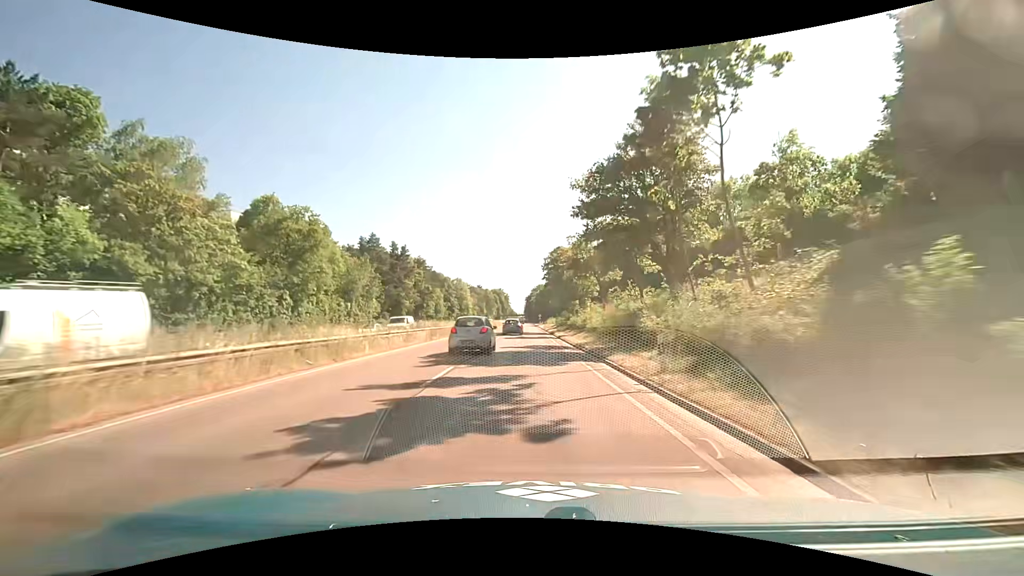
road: trunk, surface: asphalt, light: Day
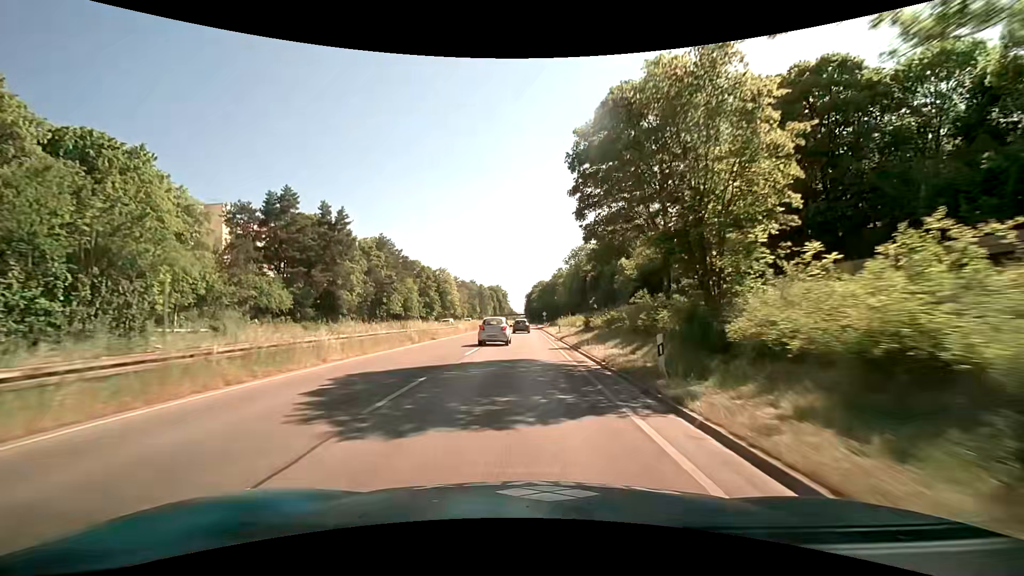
(-0.2, +38.8) m; 0°
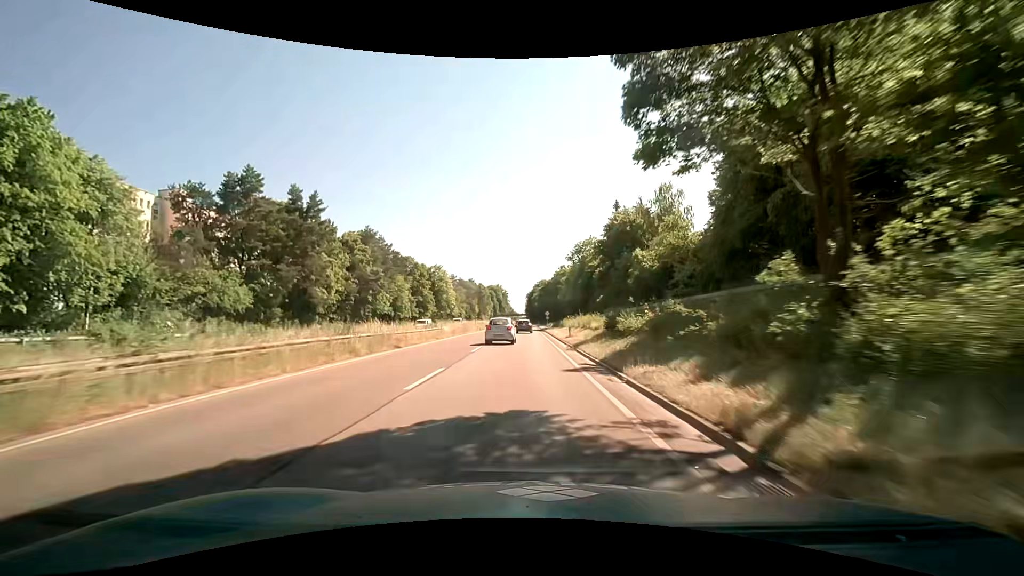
(0.0, +9.7) m; 0°
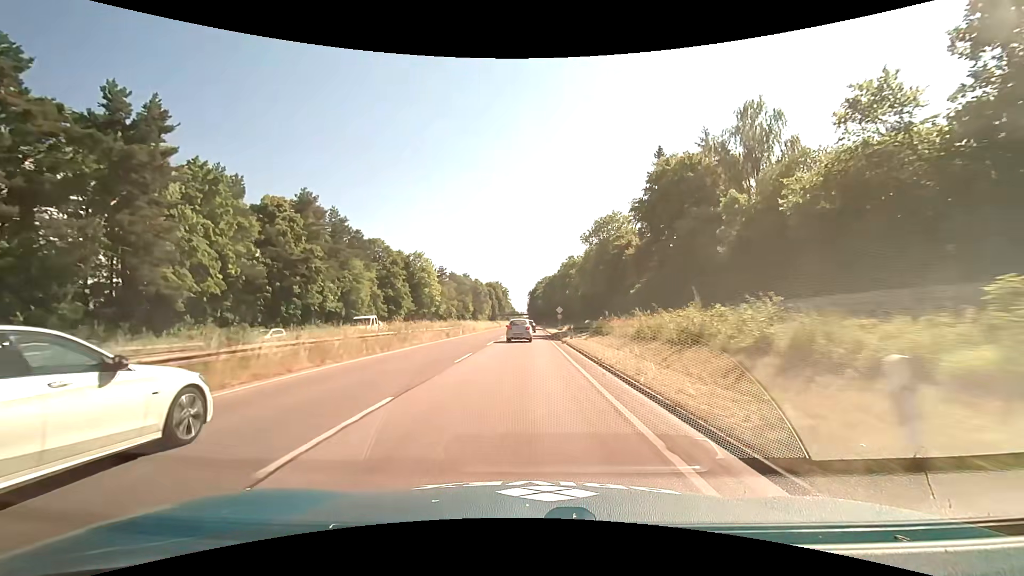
(0.0, +29.3) m; 0°
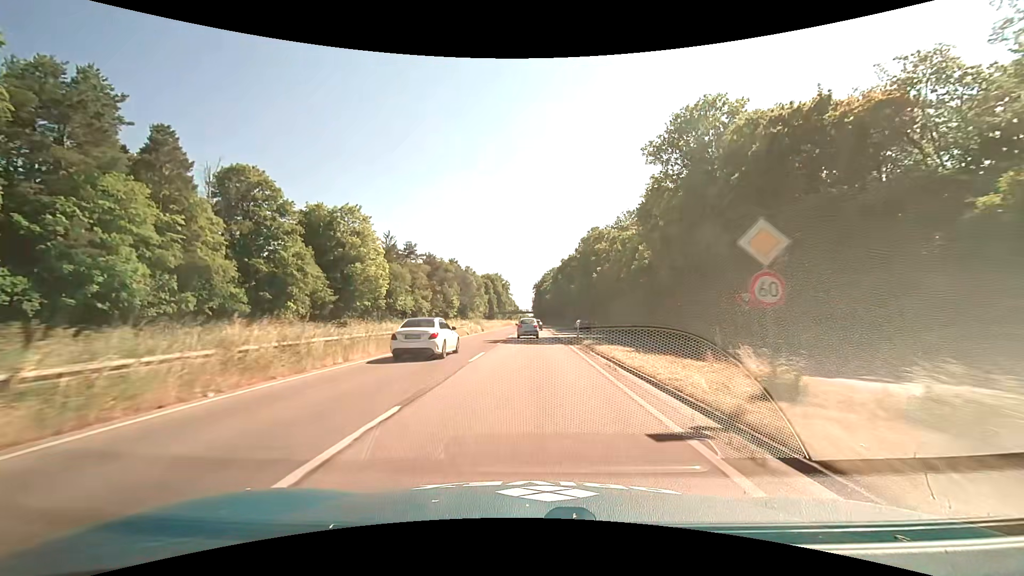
(-0.1, +49.1) m; 0°
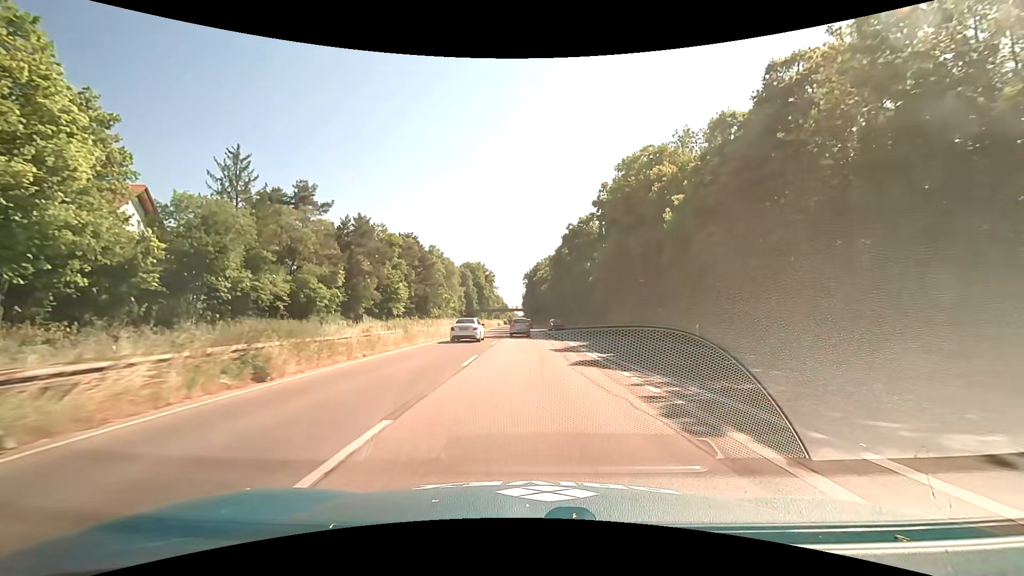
(-0.1, +49.3) m; +1°
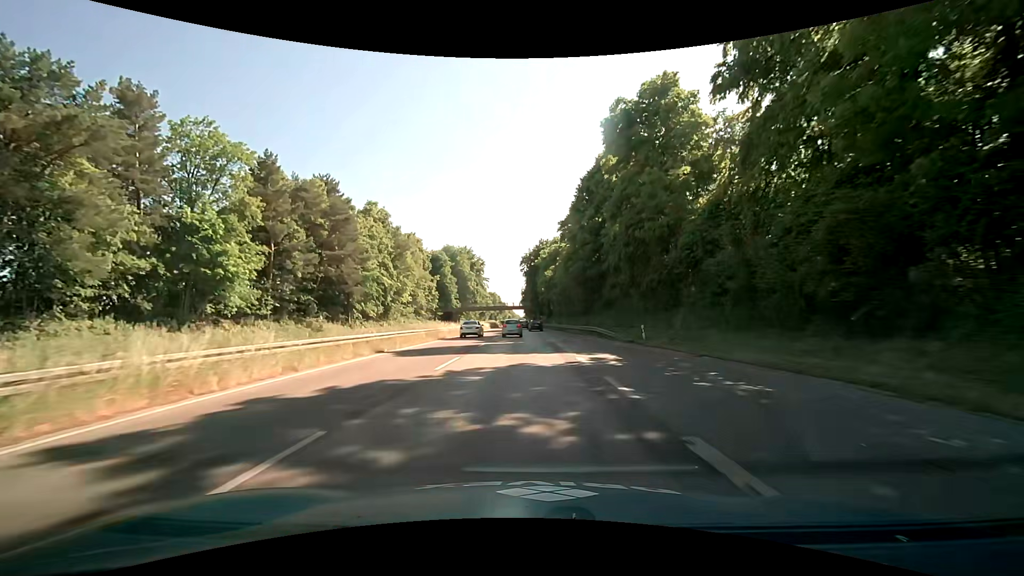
(+0.3, +49.6) m; 0°
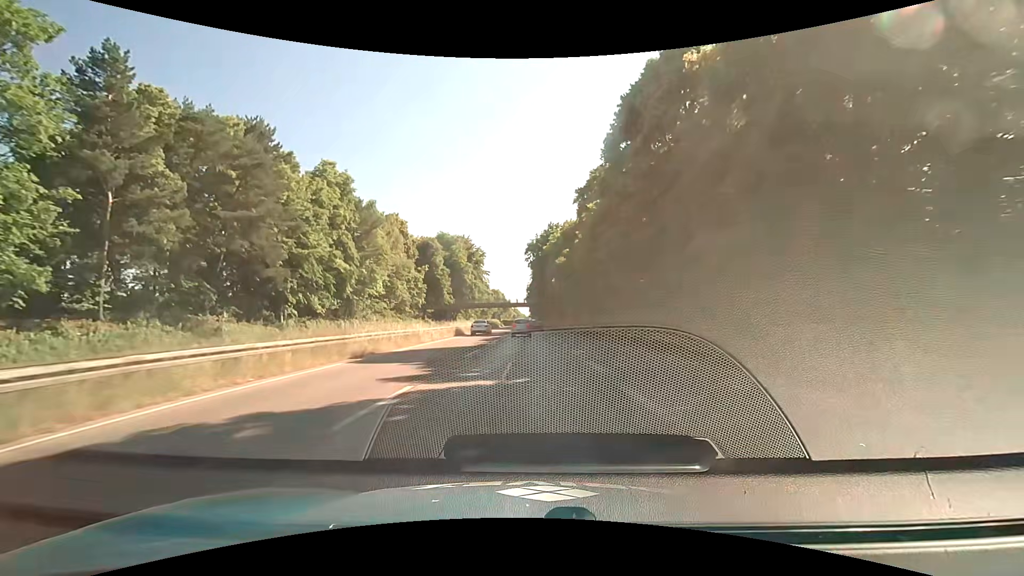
(-0.2, +19.9) m; 0°
